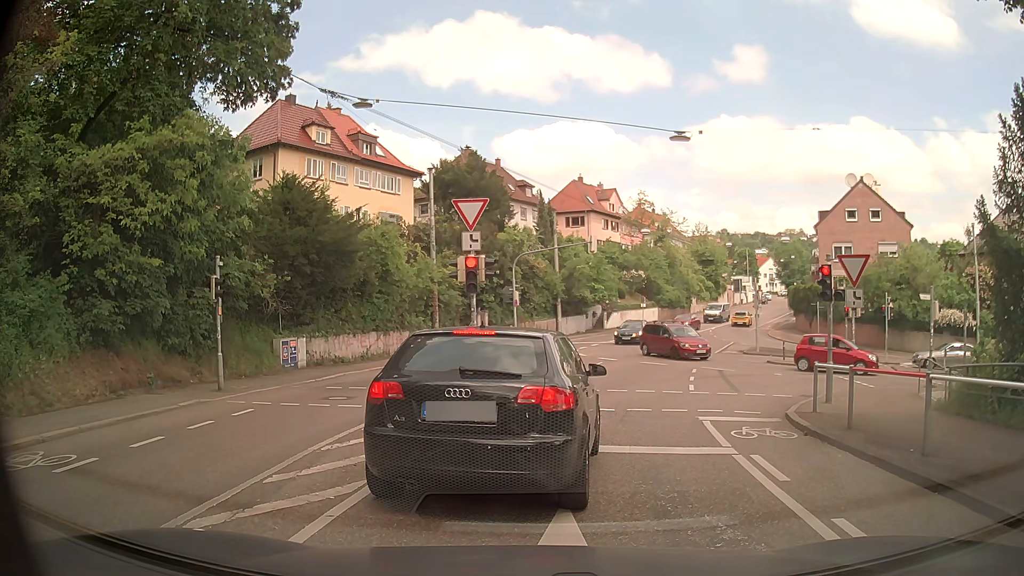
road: secondary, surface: asphalt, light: Day
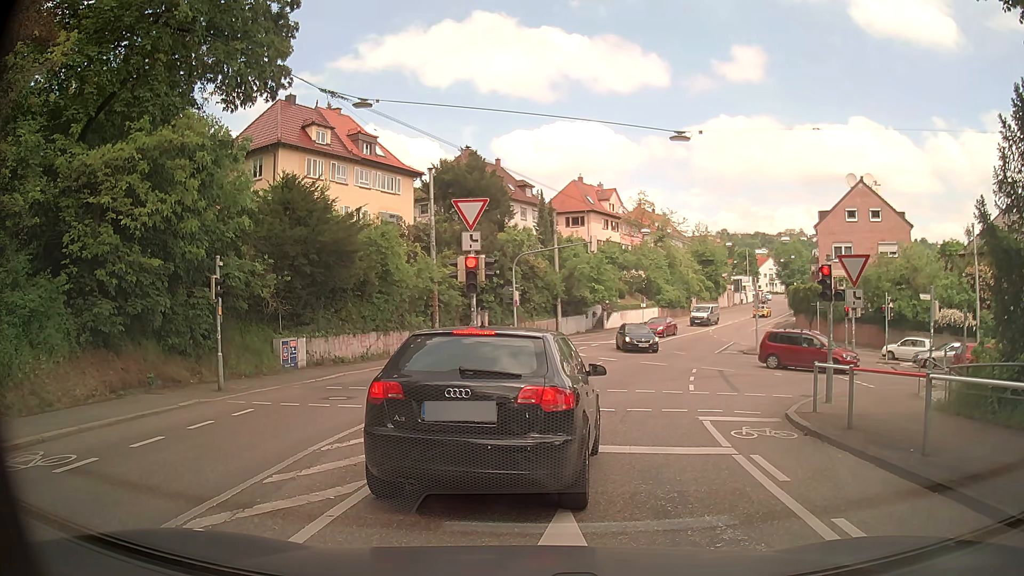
(0.0, 0.0) m; 0°
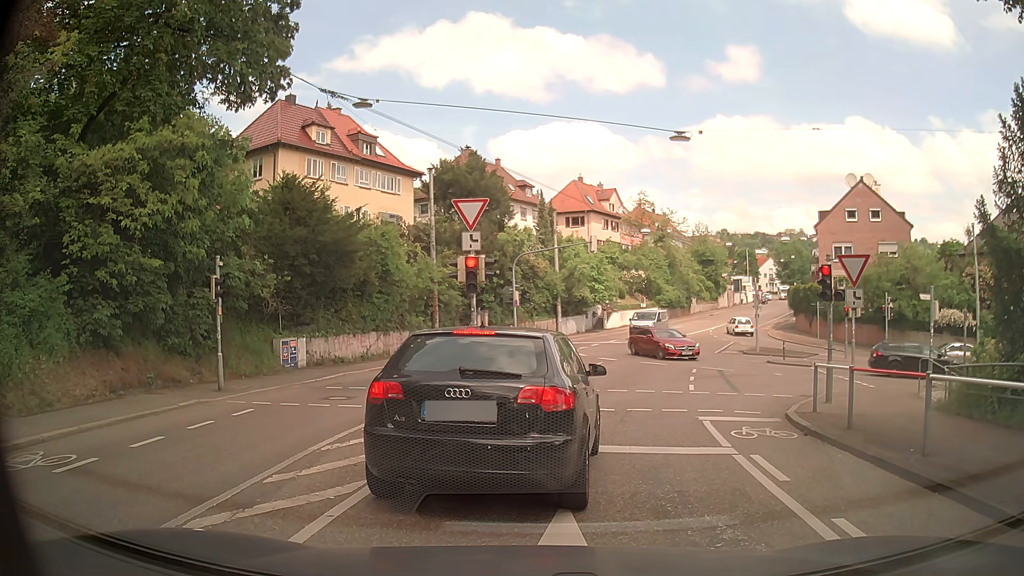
(0.0, 0.0) m; 0°
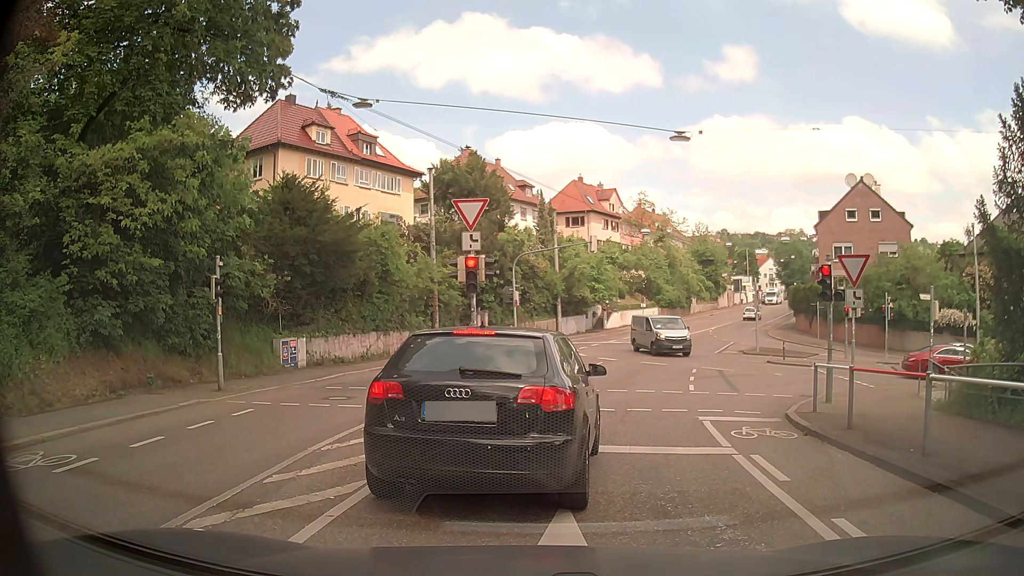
(0.0, 0.0) m; 0°
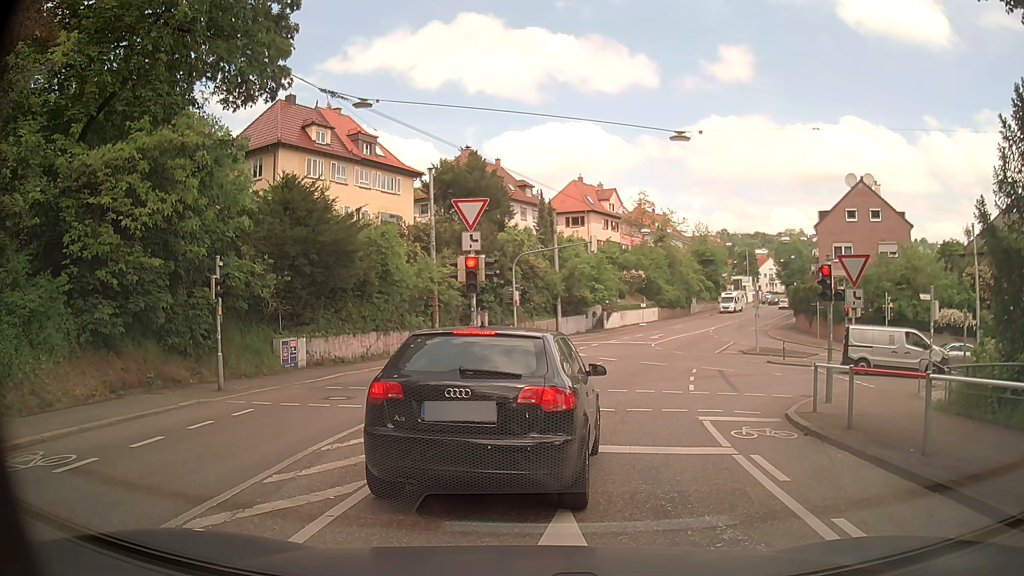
(0.0, 0.0) m; 0°
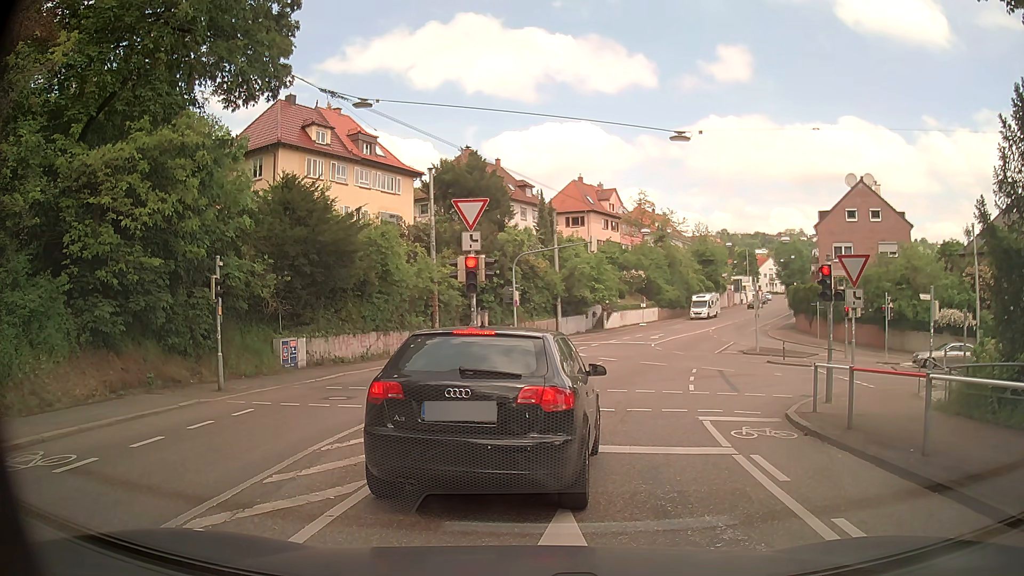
(0.0, 0.0) m; 0°
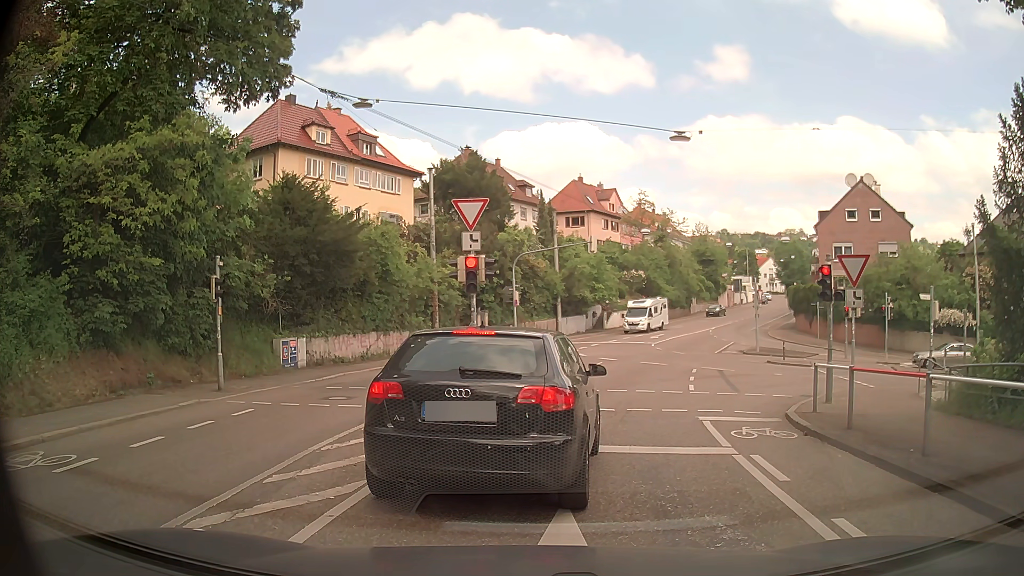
(0.0, 0.0) m; 0°
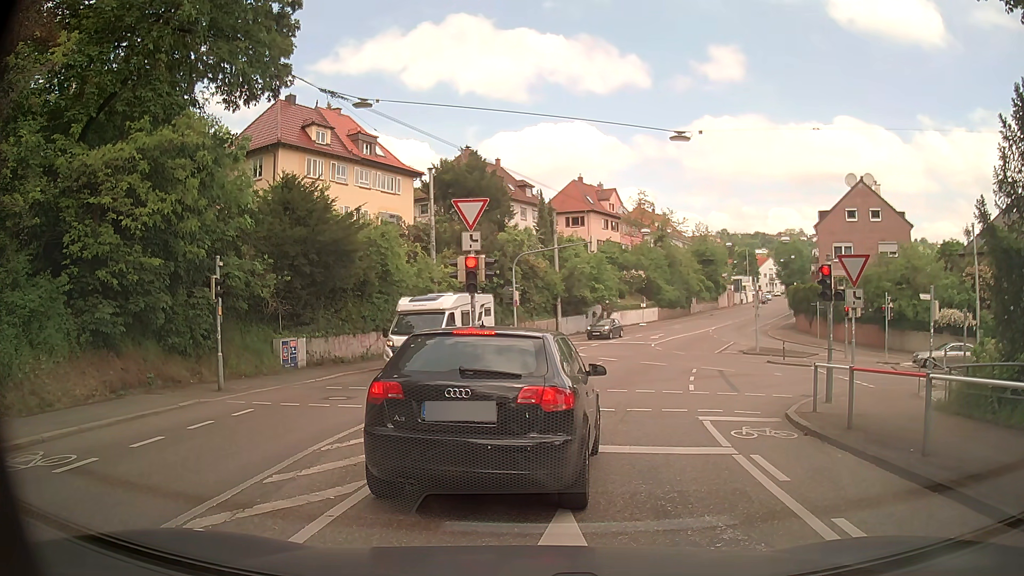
(0.0, 0.0) m; 0°
(0, +10) (+2, +20) (+4, +30) (+7, +39) (+11, +48) (+15, +57) (+20, +66) (+24, +75) (+29, +84) (+34, +93) m
